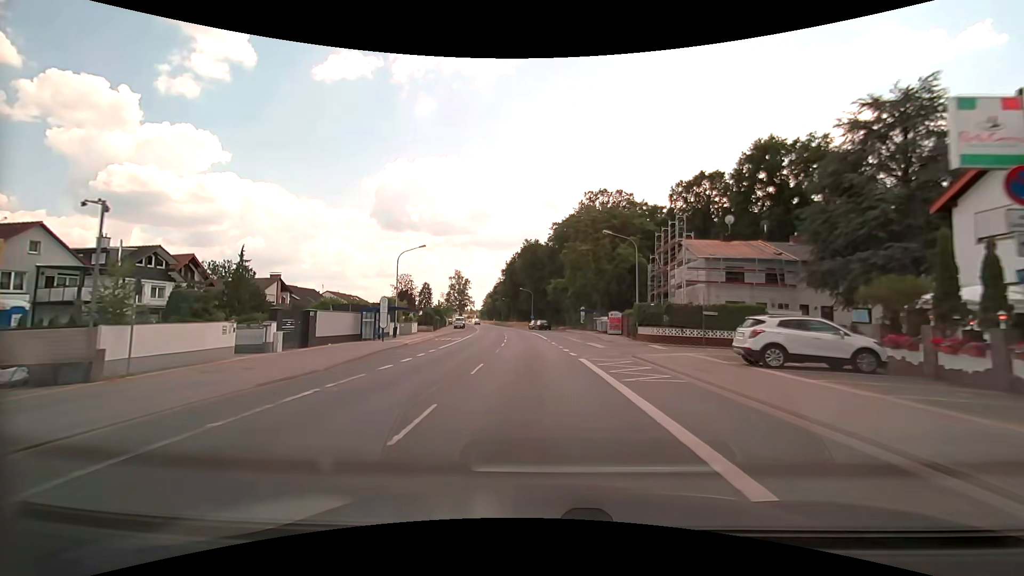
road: primary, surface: asphalt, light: Day
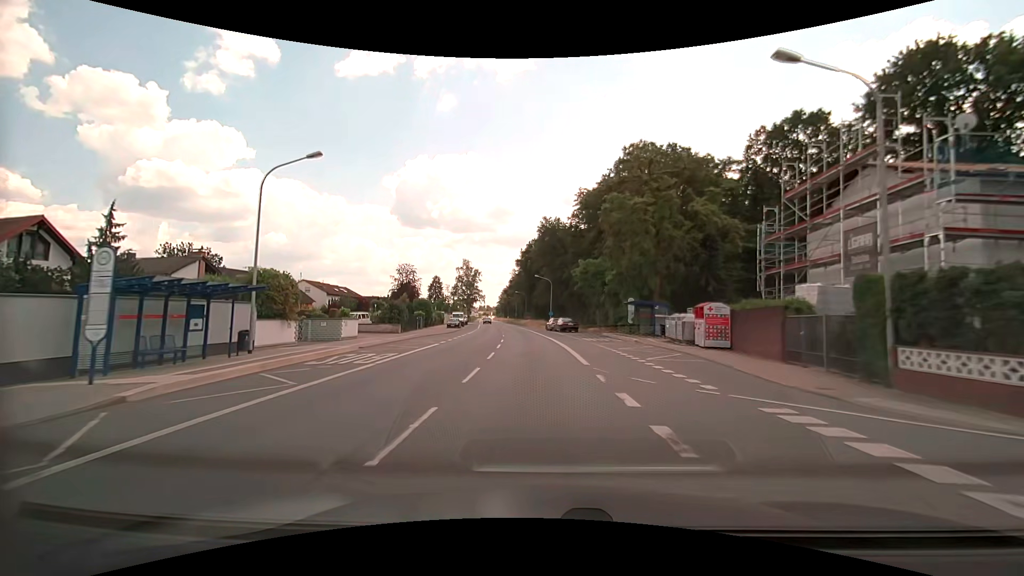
(-0.4, +23.2) m; -2°
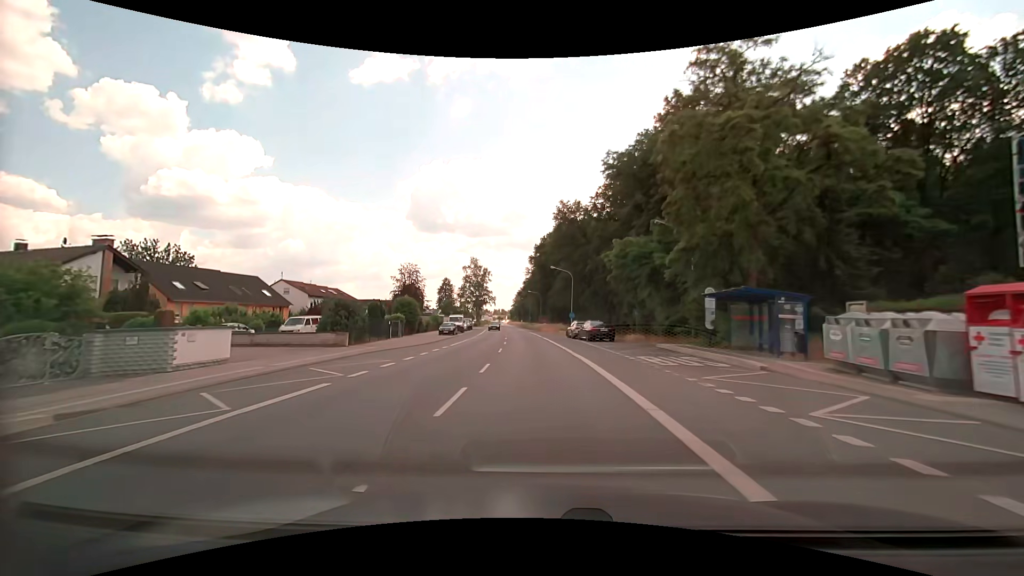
(-0.2, +15.5) m; -2°
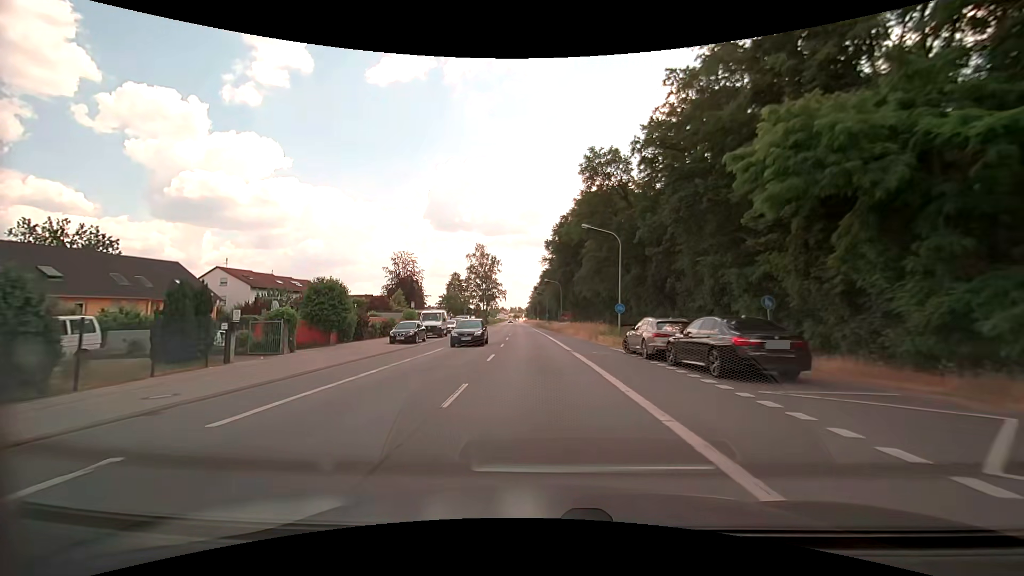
(-0.5, +23.3) m; -2°
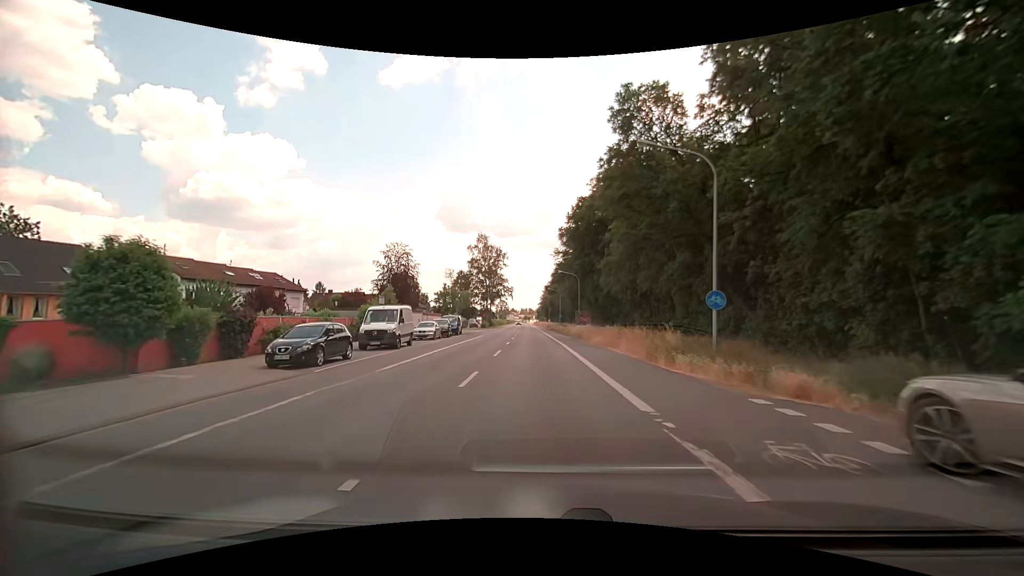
(-0.2, +15.5) m; -1°
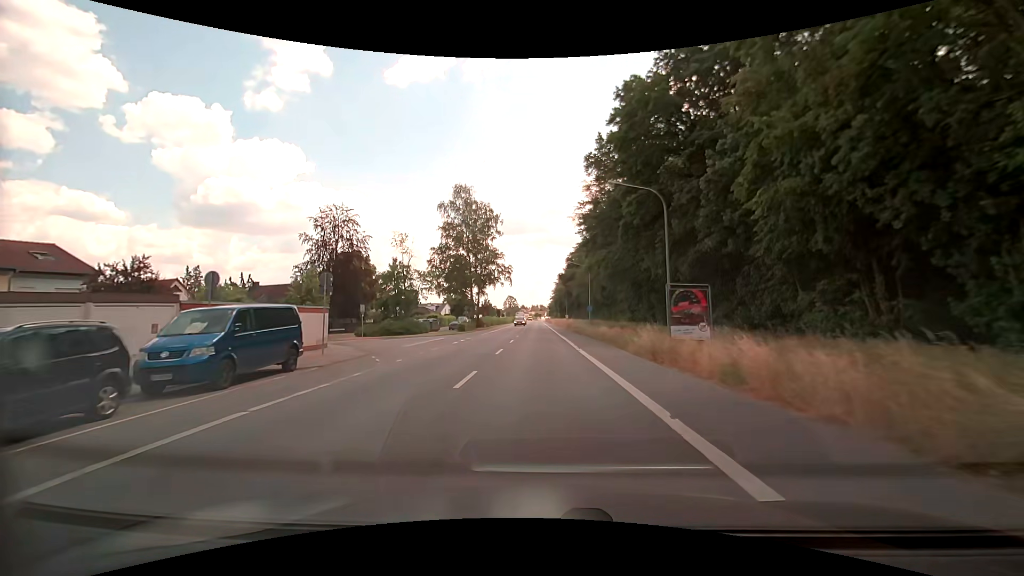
(-0.6, +37.7) m; -2°
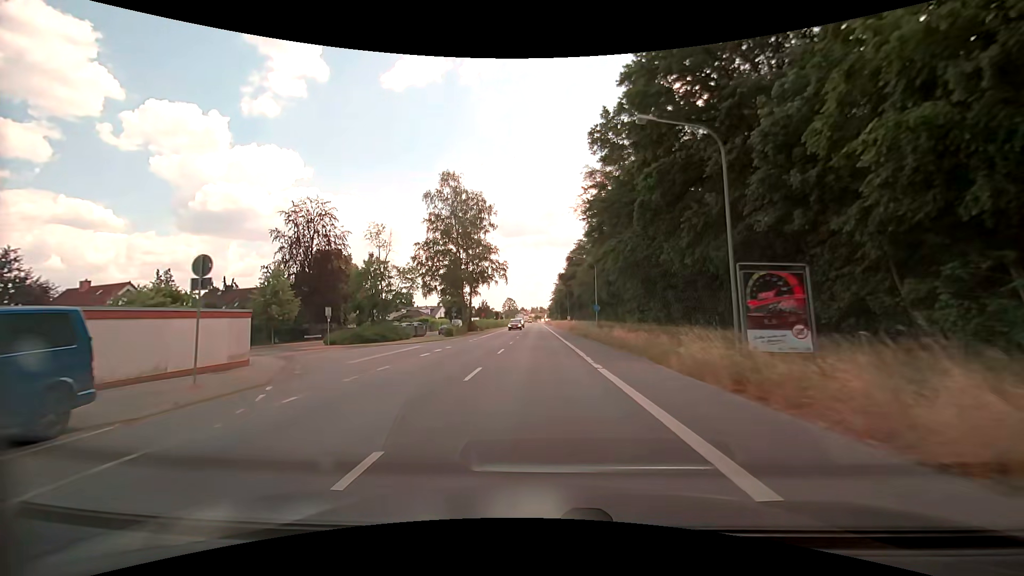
(0.0, +7.4) m; 0°
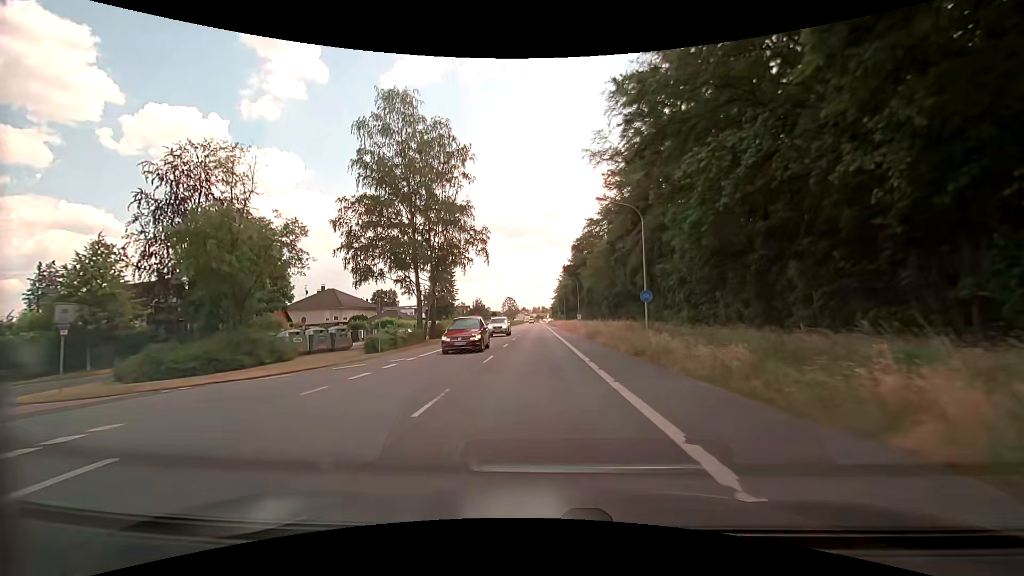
(+0.2, +22.2) m; +1°
(0, +10) (0, +20) (0, +30) (0, +40) (-1, +50) (-1, +60) (-1, +70) (-1, +80) (-1, +90) (-1, +100) m
